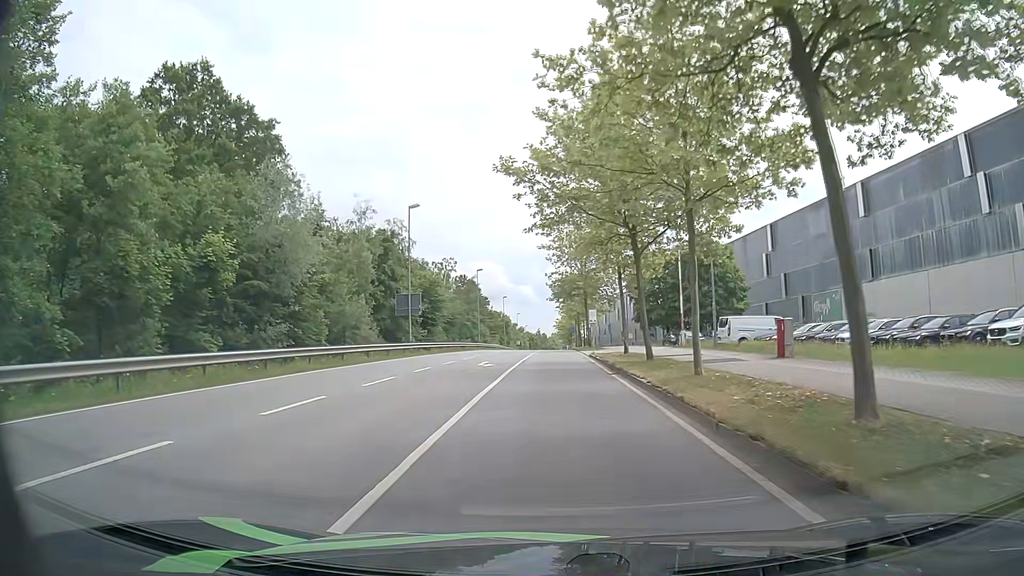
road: secondary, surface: asphalt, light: Day
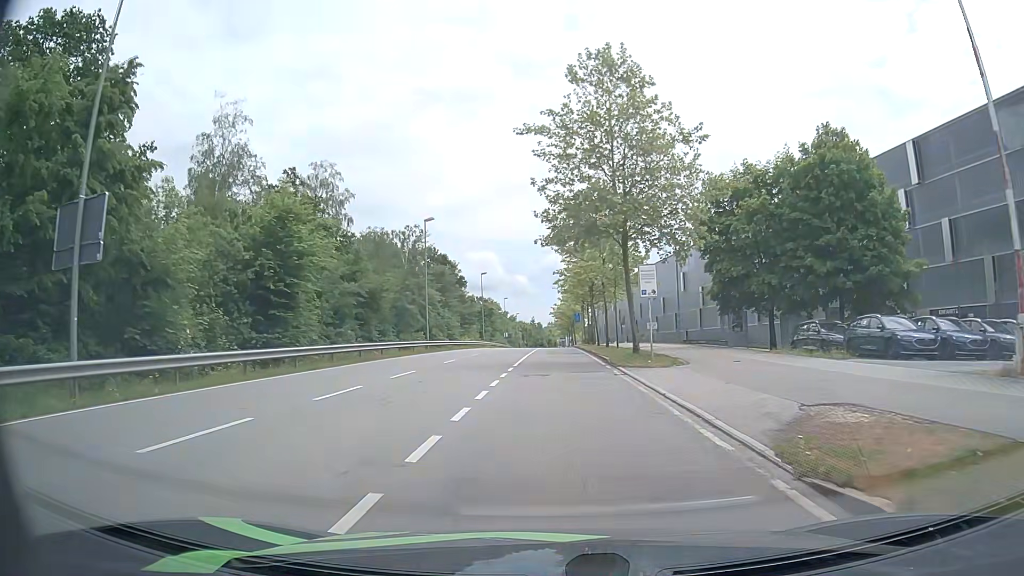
(0.0, +33.9) m; 0°
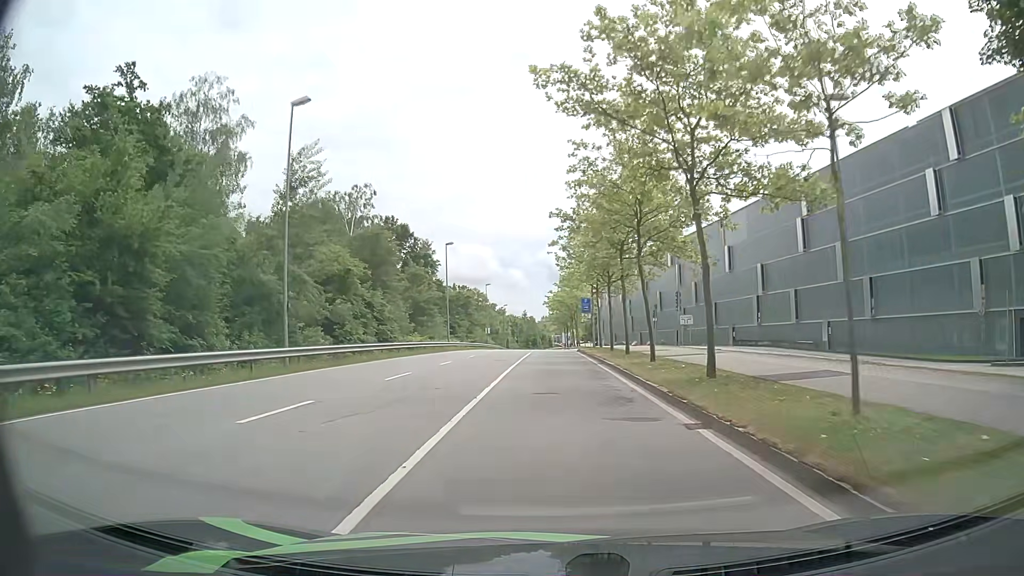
(-0.1, +27.6) m; 0°
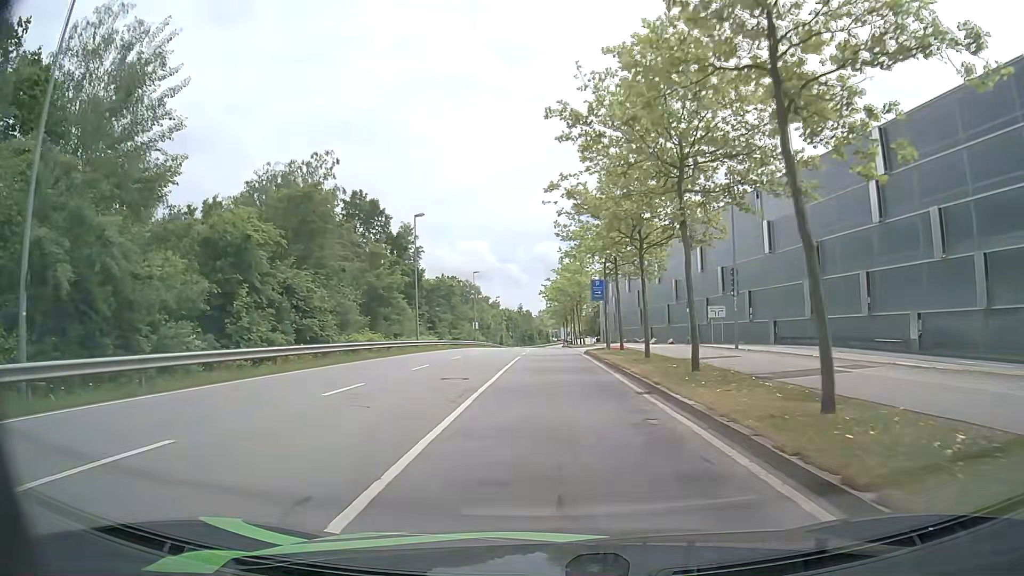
(+0.1, +14.0) m; 0°
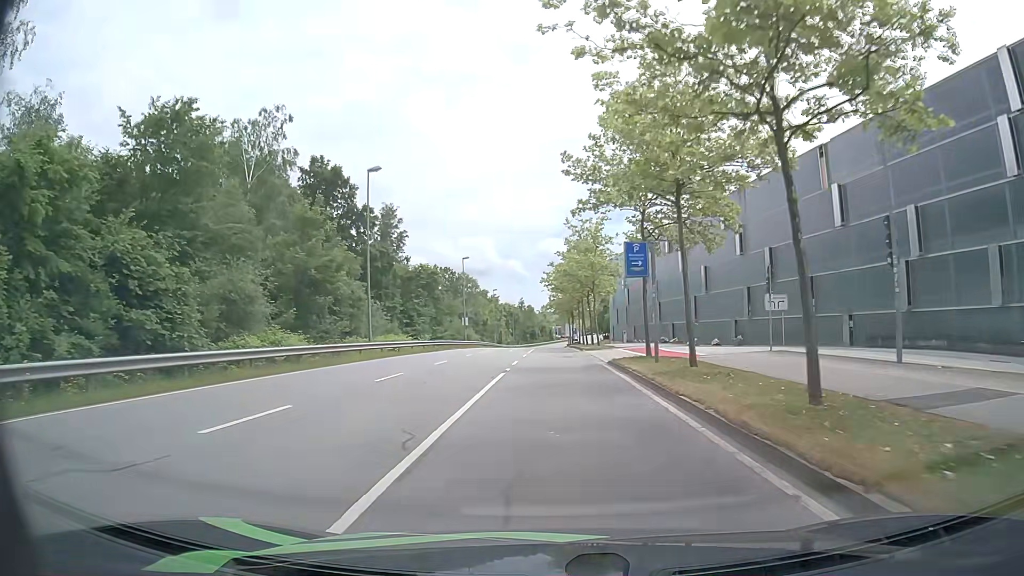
(0.0, +14.3) m; 0°
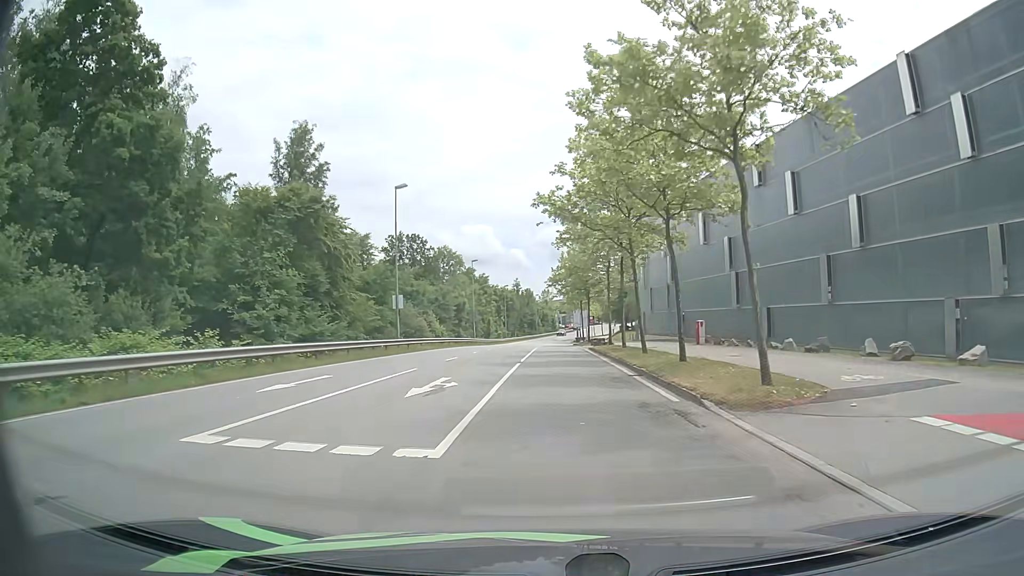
(-0.4, +34.9) m; -1°
